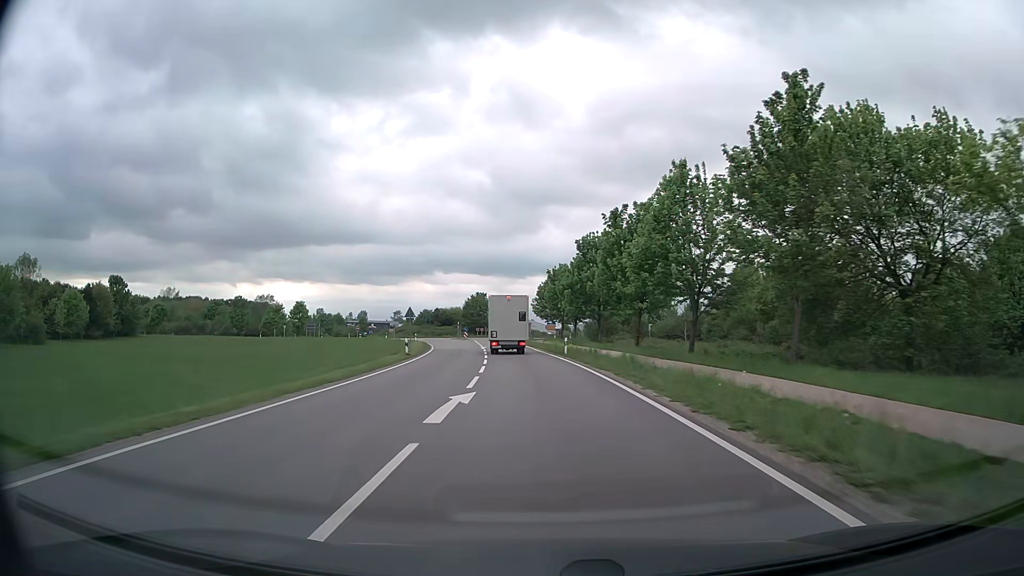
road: secondary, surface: asphalt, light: Day
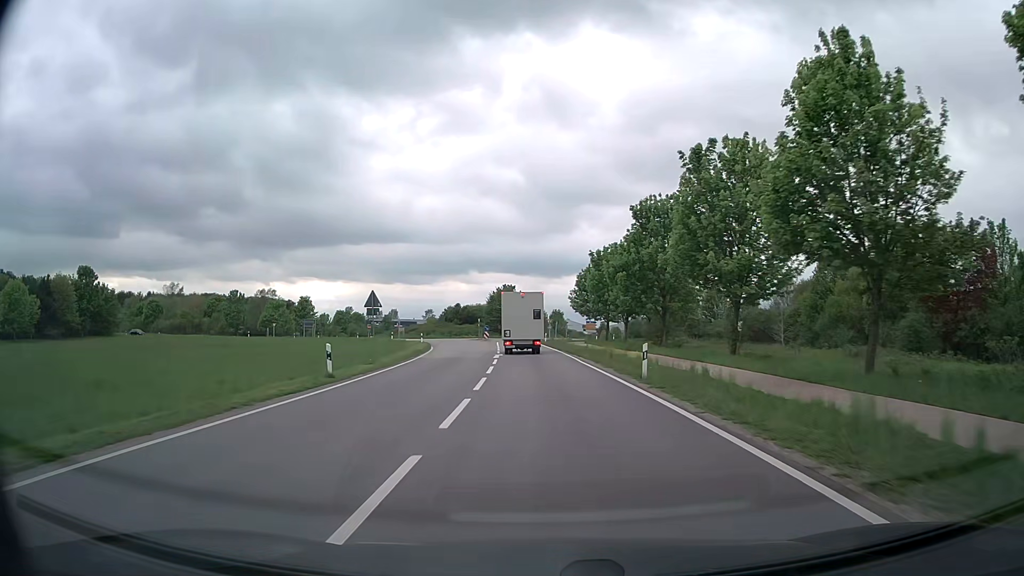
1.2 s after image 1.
(-0.5, +18.9) m; -3°
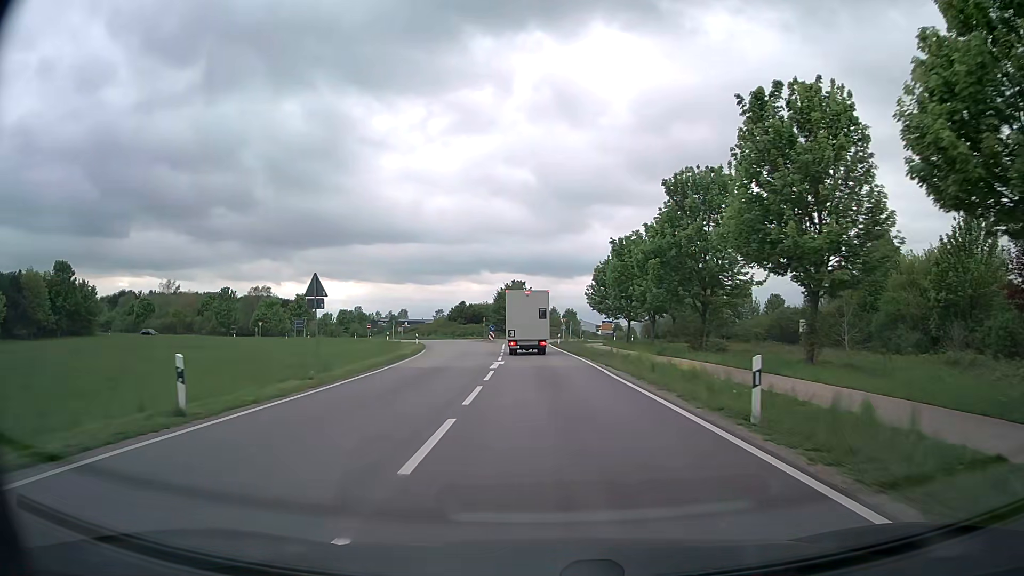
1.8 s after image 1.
(-0.1, +9.0) m; -1°
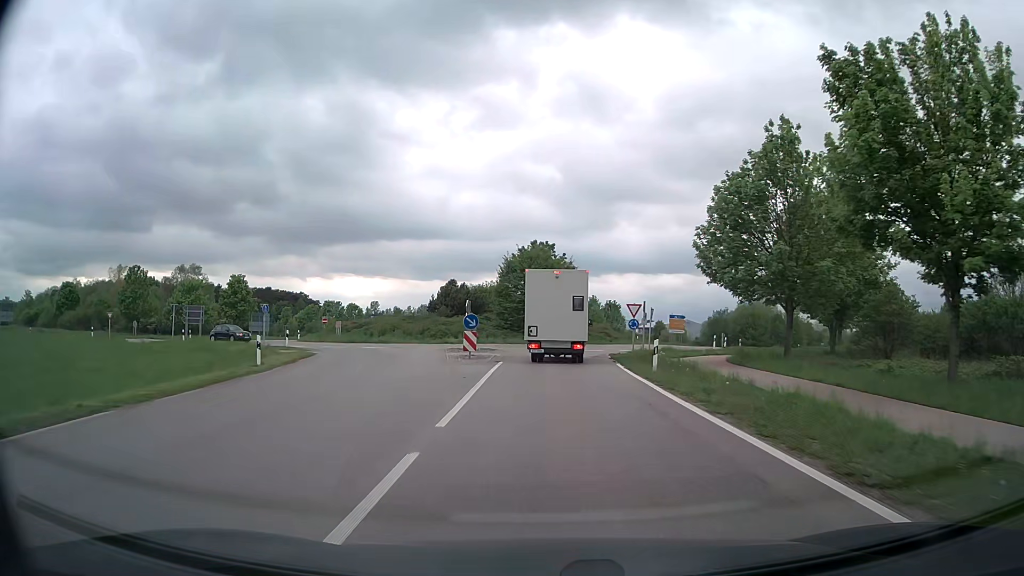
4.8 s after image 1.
(-1.0, +38.9) m; -2°
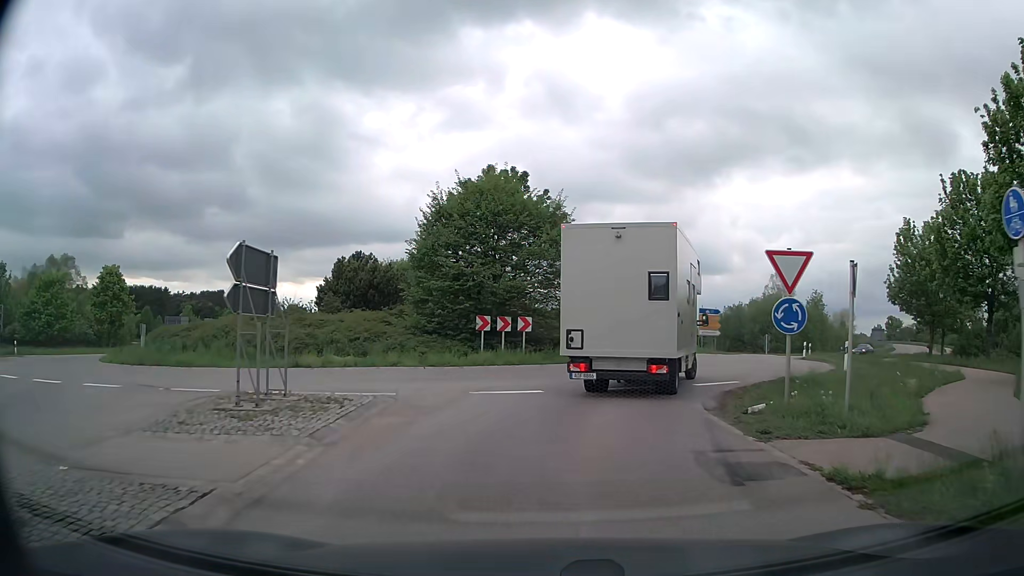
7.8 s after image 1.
(+0.3, +24.9) m; +3°
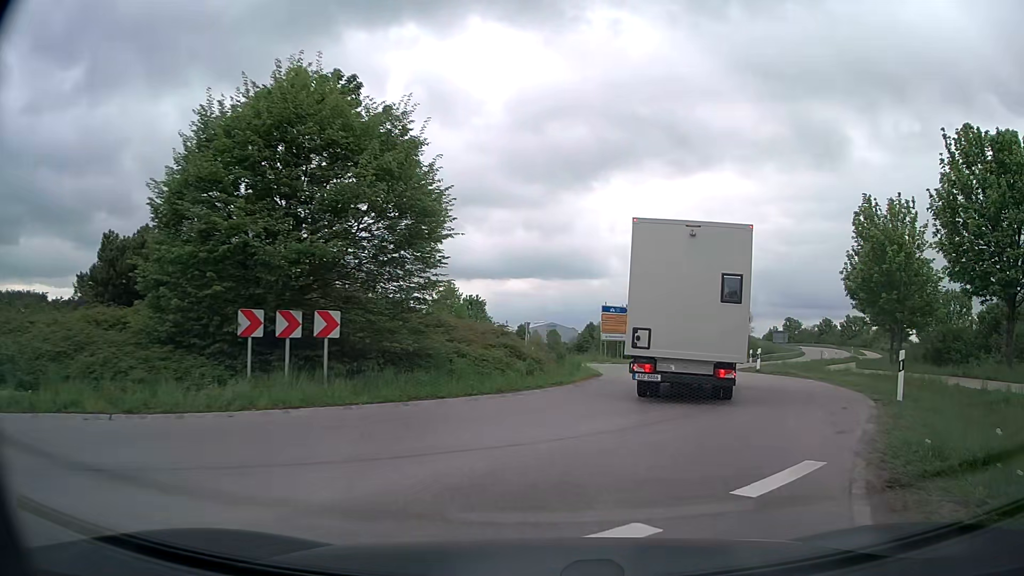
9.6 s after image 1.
(+0.7, +11.4) m; +10°
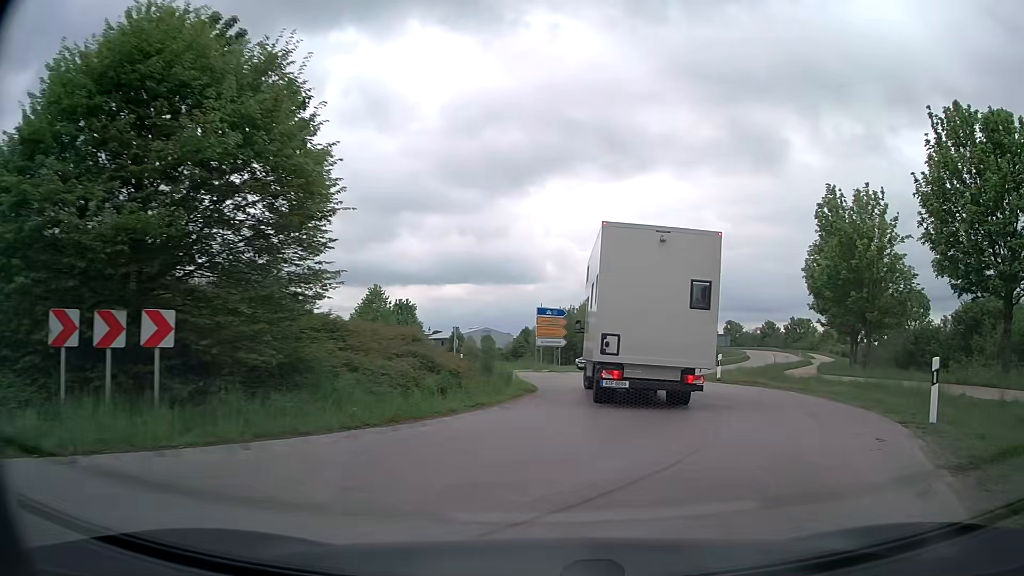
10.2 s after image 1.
(+0.2, +4.0) m; +5°
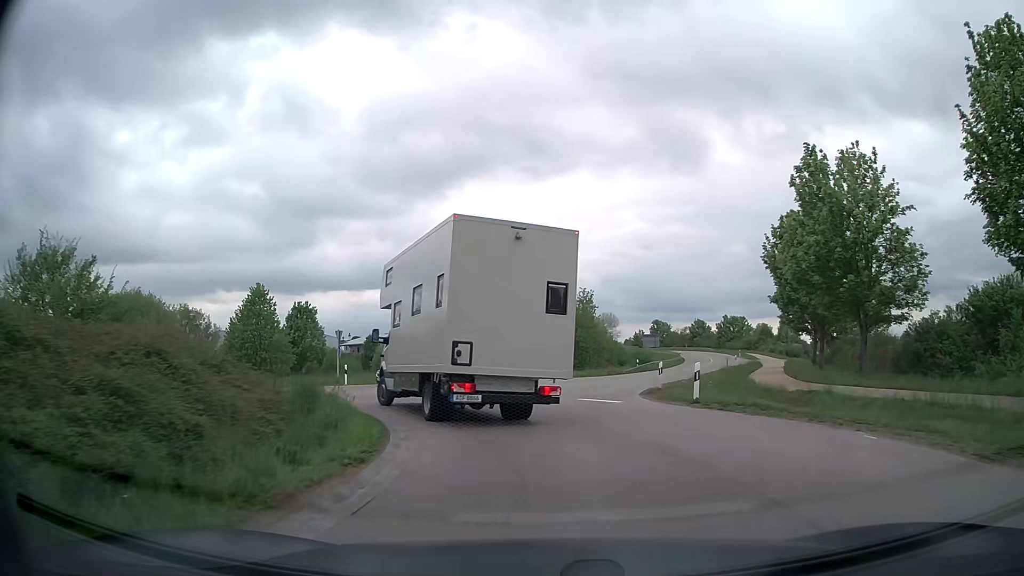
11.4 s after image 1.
(+0.8, +8.8) m; +7°
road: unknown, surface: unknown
(0, +10) (+1, +20) (+2, +30) (+5, +39) (+9, +49) (+12, +58) (+16, +67) (+19, +77) (+22, +86) (+25, +96) m
